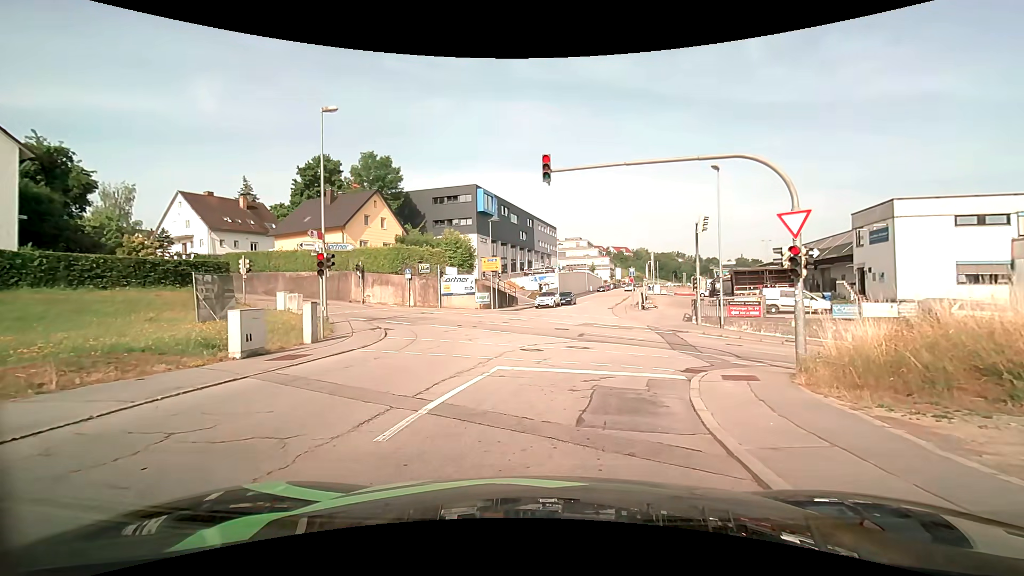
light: Day
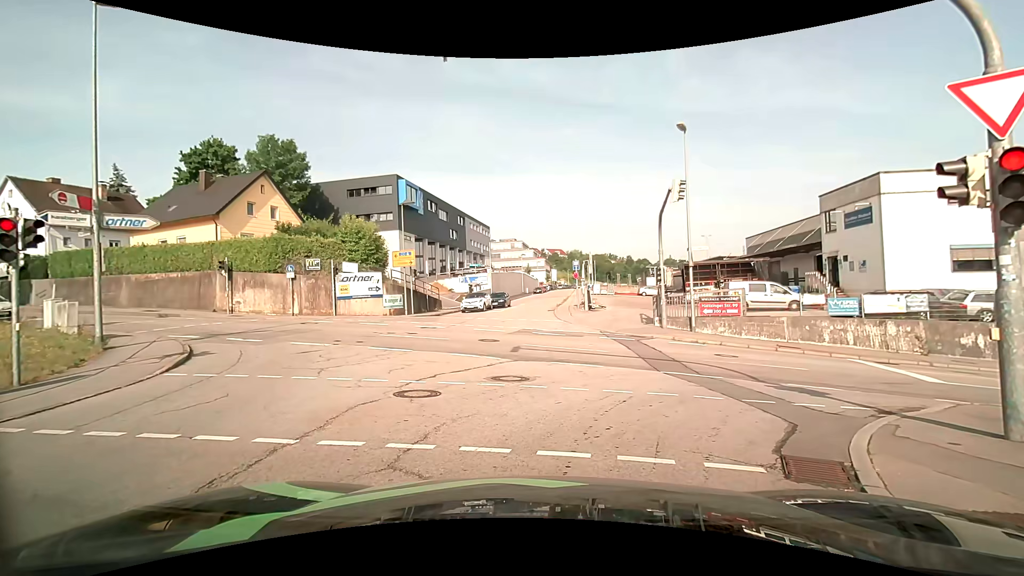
(+0.3, +7.7) m; +7°
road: residential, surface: asphalt
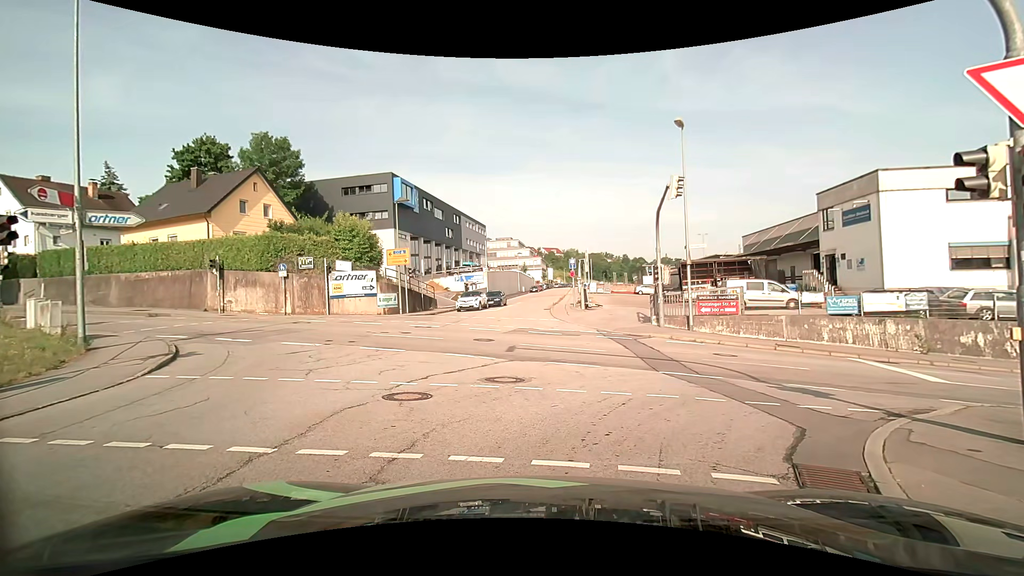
(0.0, +0.3) m; 0°
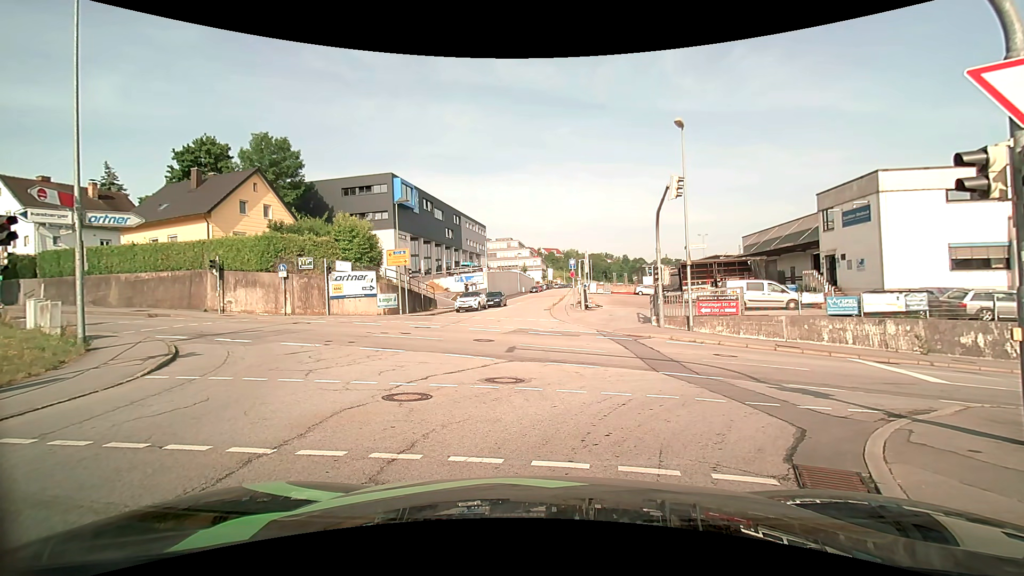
(0.0, 0.0) m; 0°
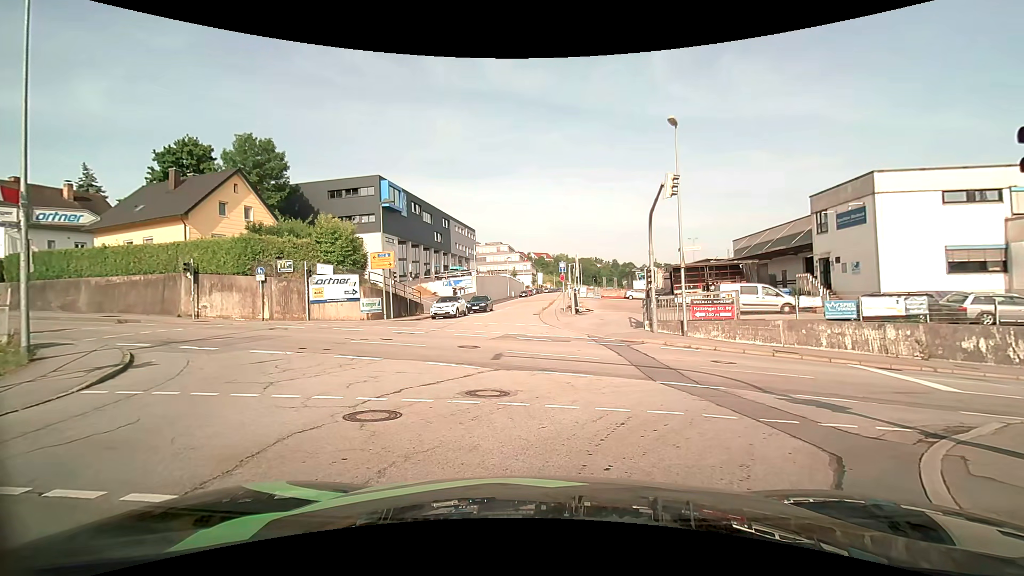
(0.0, +1.2) m; +1°
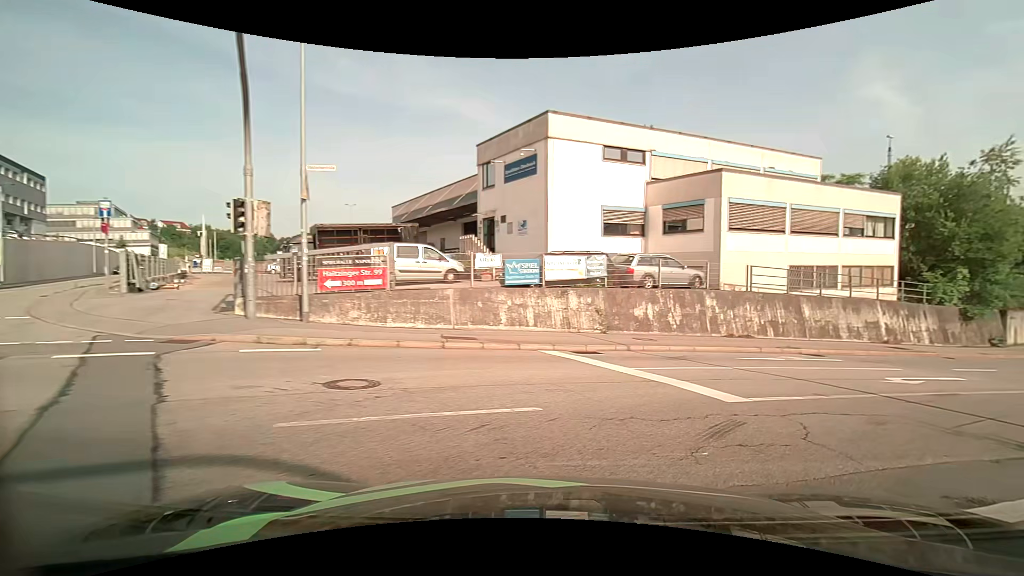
(+2.6, +10.5) m; +35°
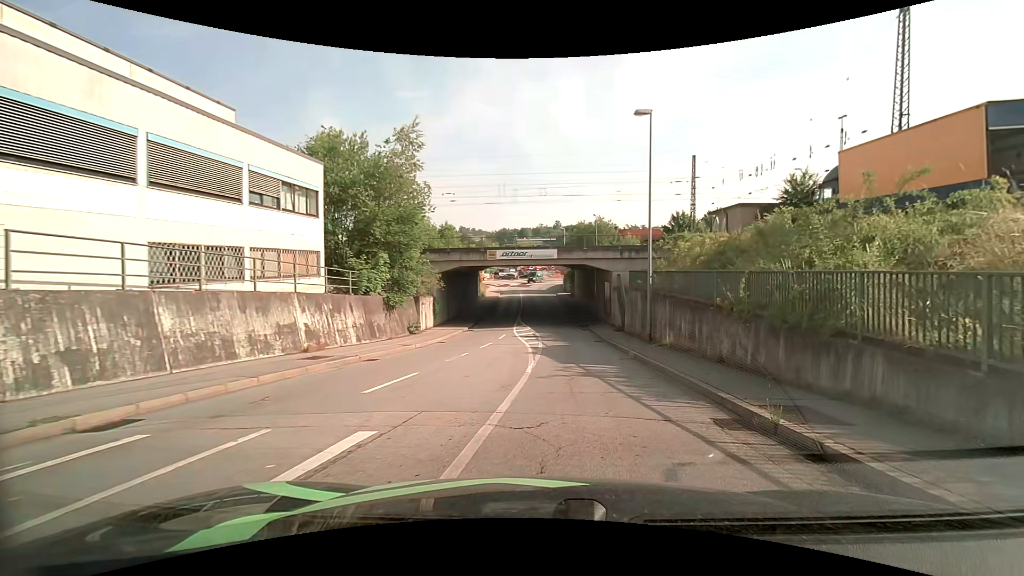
(+6.3, +9.9) m; +56°
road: tertiary
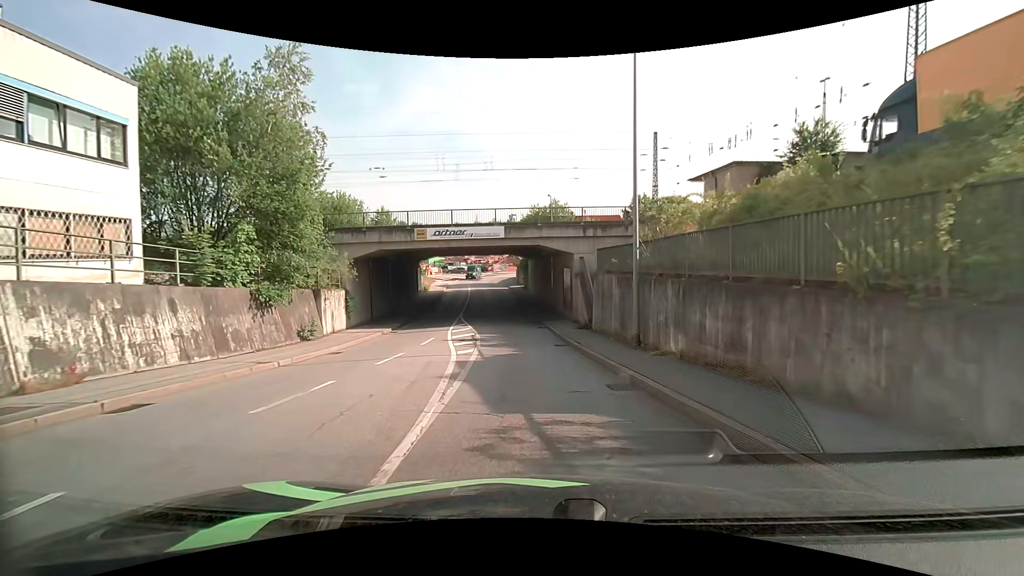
(+0.6, +8.0) m; +5°
